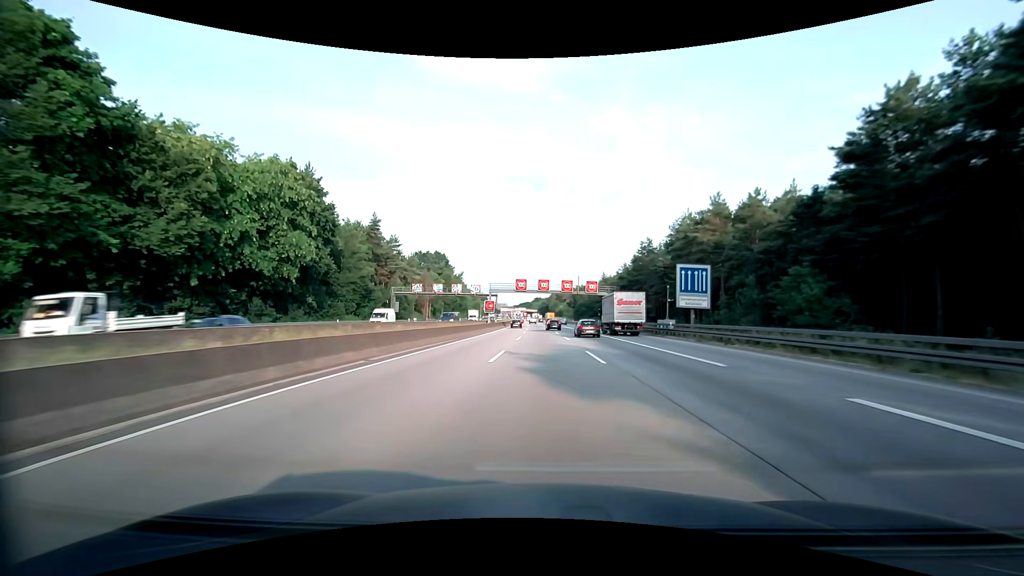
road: motorway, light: Day
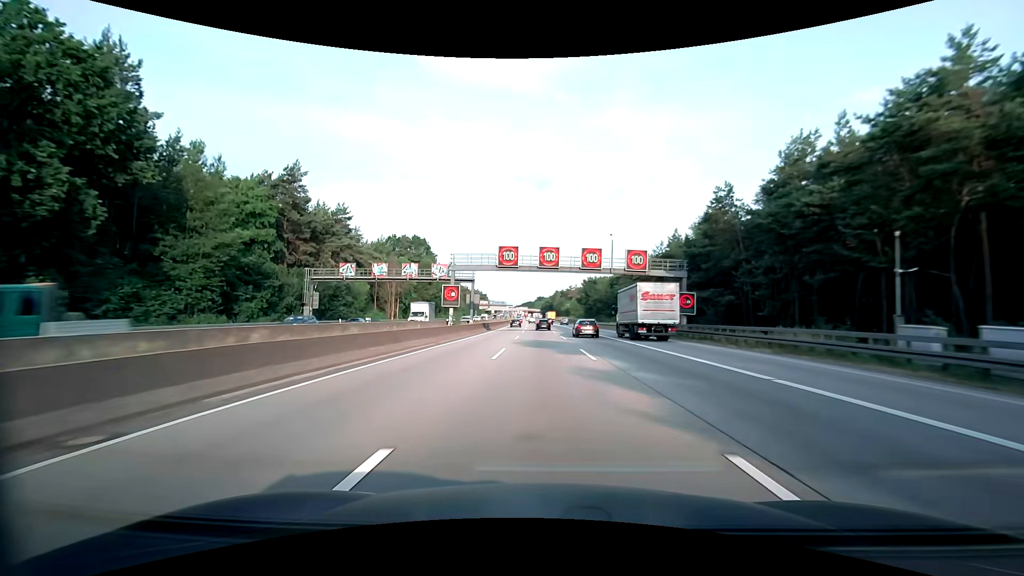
(0.0, +34.8) m; 0°
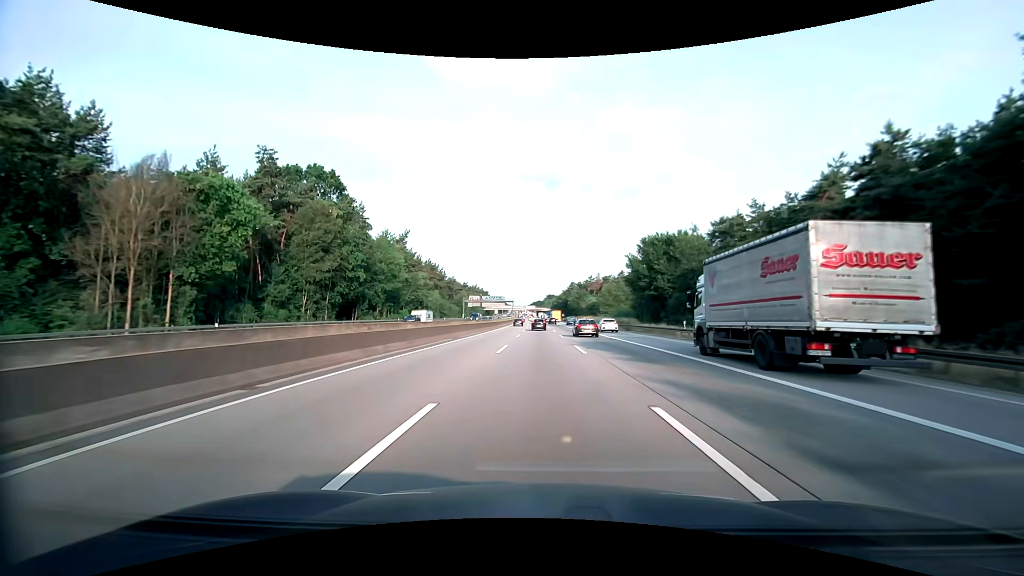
(-0.7, +69.2) m; -1°
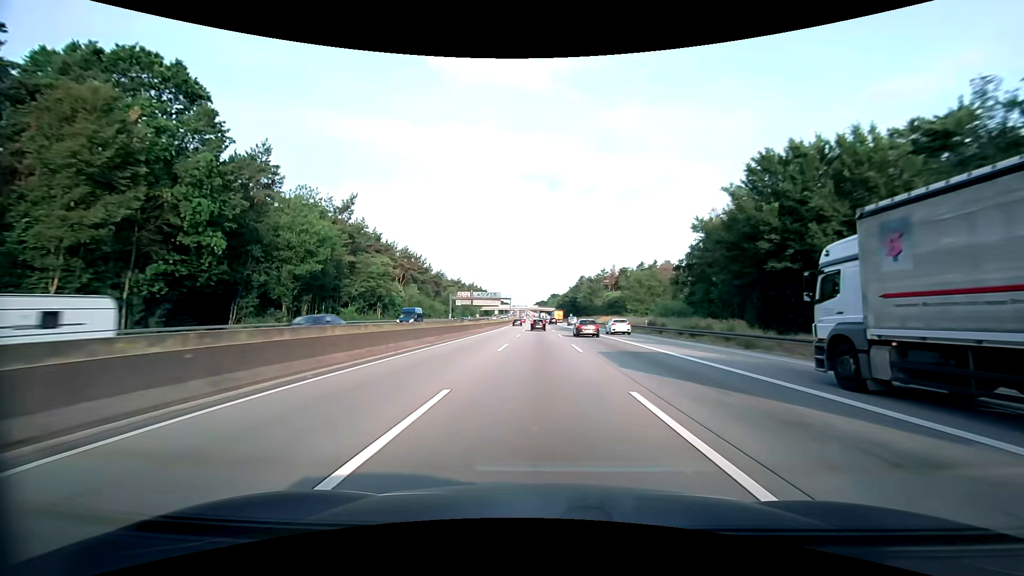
(-0.1, +34.3) m; 0°
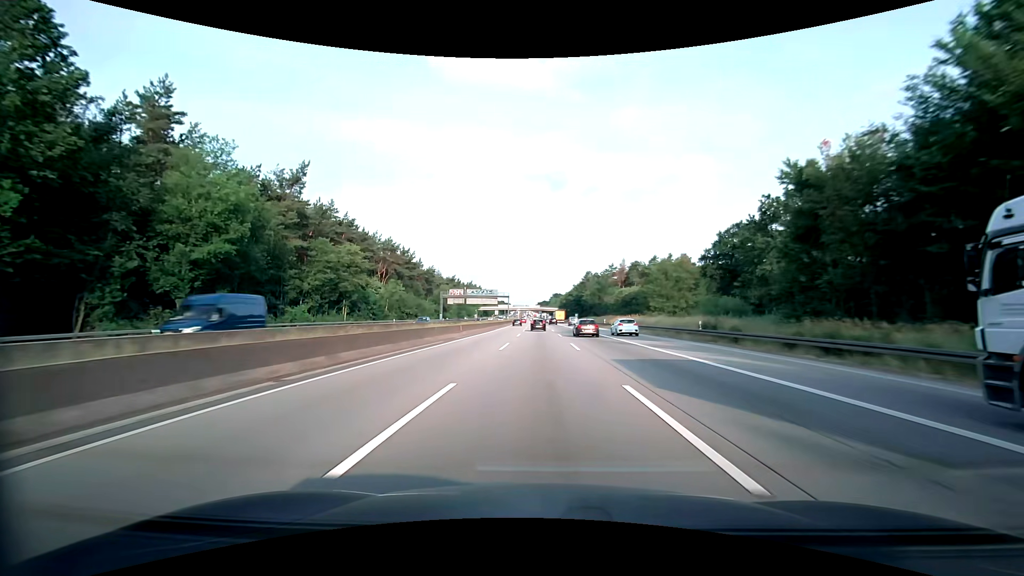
(0.0, +17.1) m; 0°
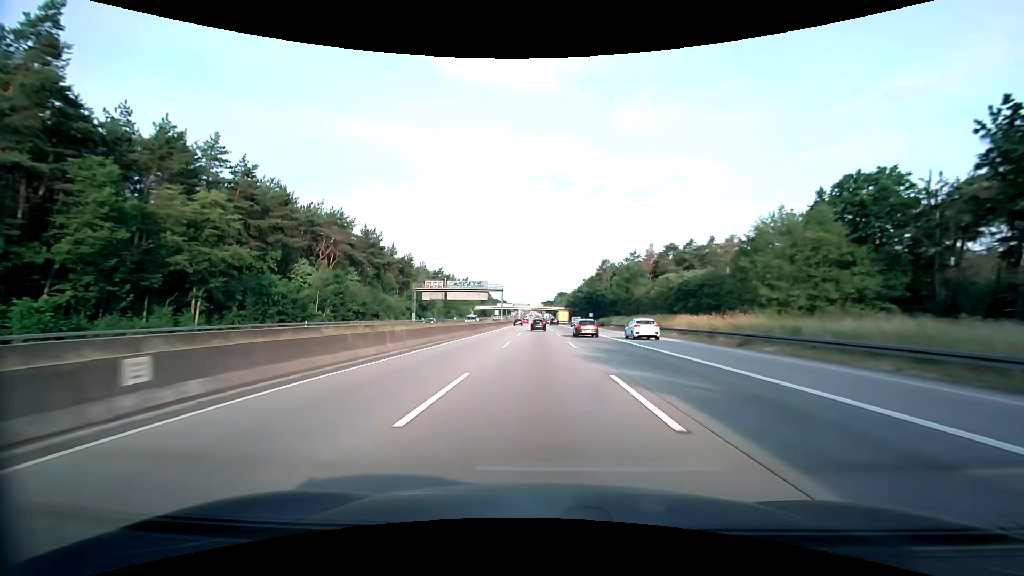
(-0.1, +34.0) m; 0°
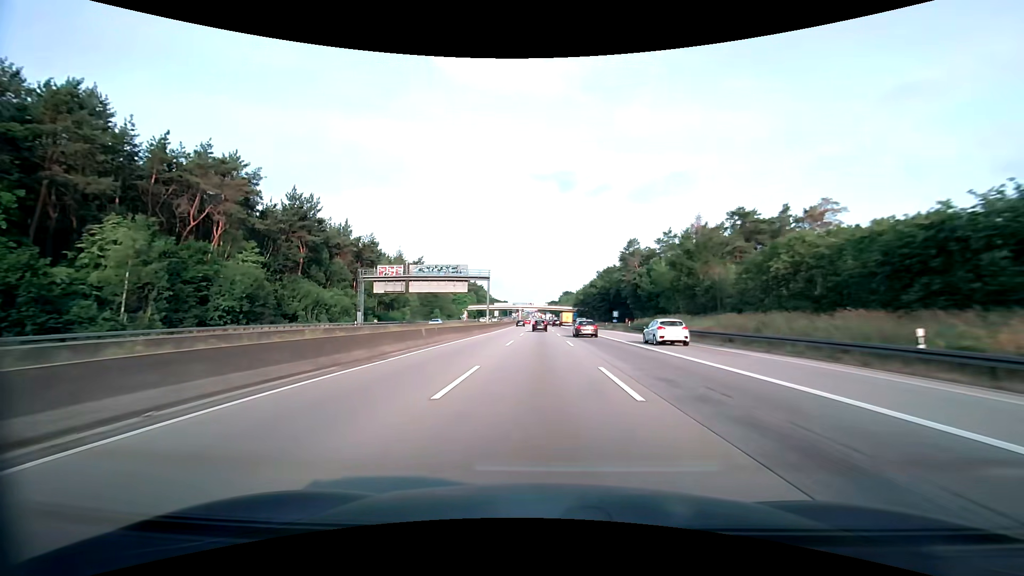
(-0.2, +33.8) m; 0°
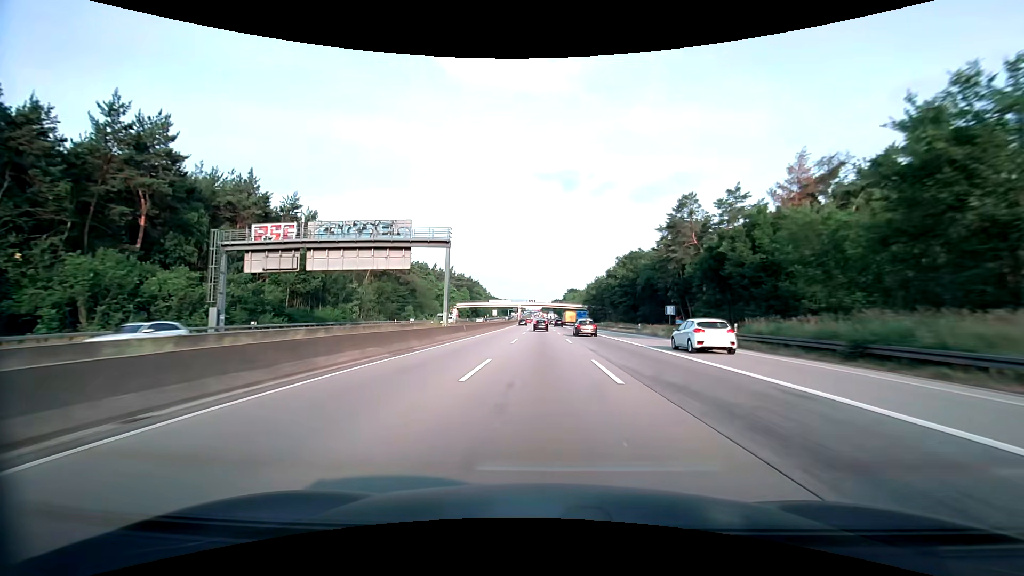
(-0.1, +33.7) m; 0°
(0, +10) (0, +20) (0, +30) (0, +40) (0, +50) (0, +60) (0, +70) (0, +80) (0, +90) (0, +100) m
